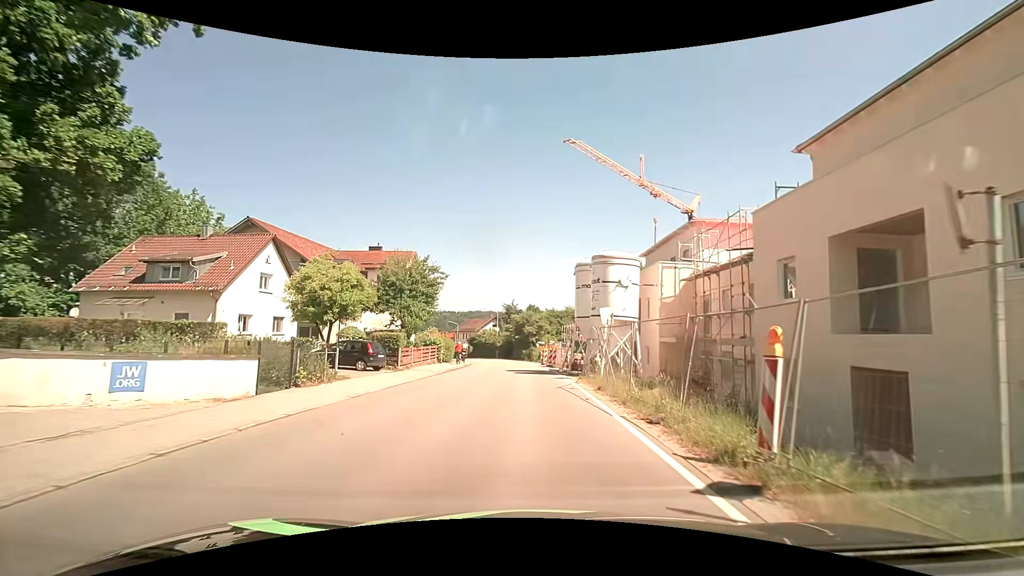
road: tertiary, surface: asphalt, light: Day
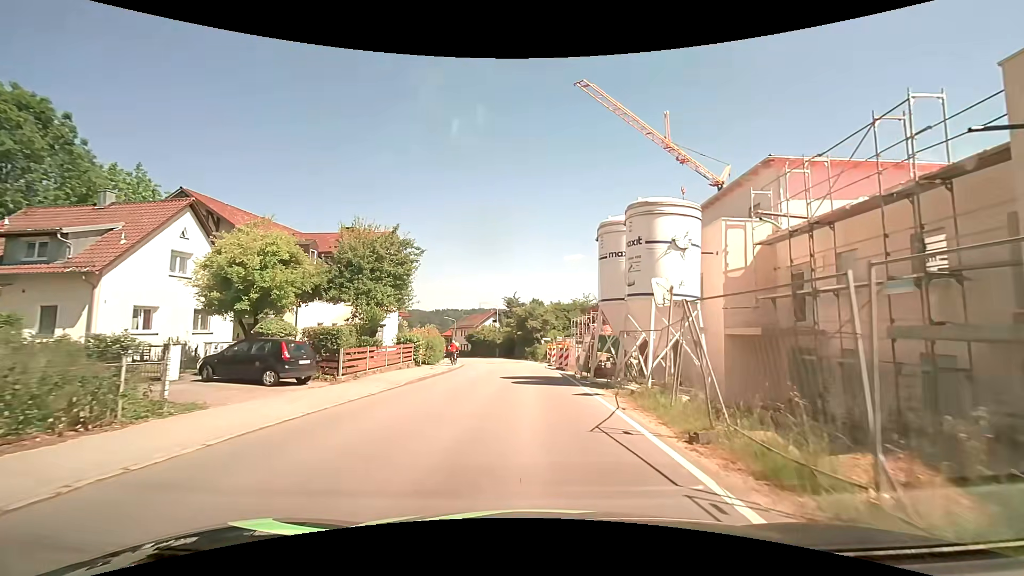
(-0.1, +8.8) m; -1°
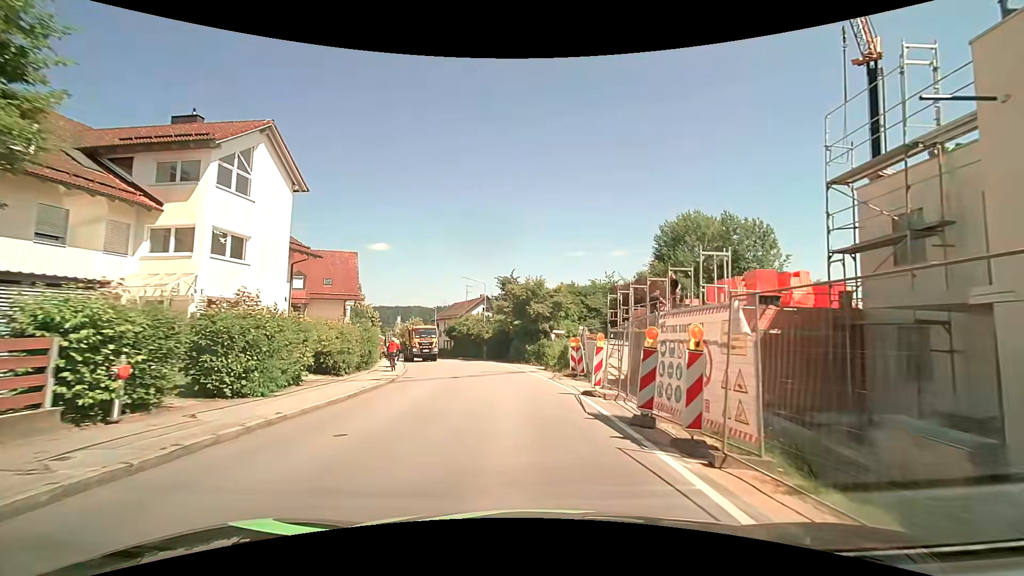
(0.0, +22.5) m; +1°
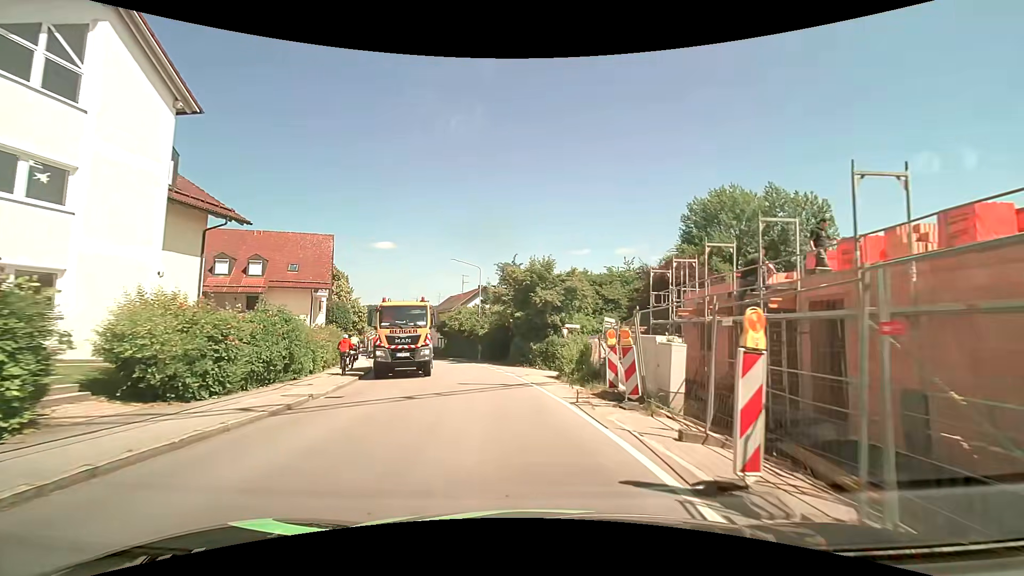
(-0.1, +9.1) m; -1°
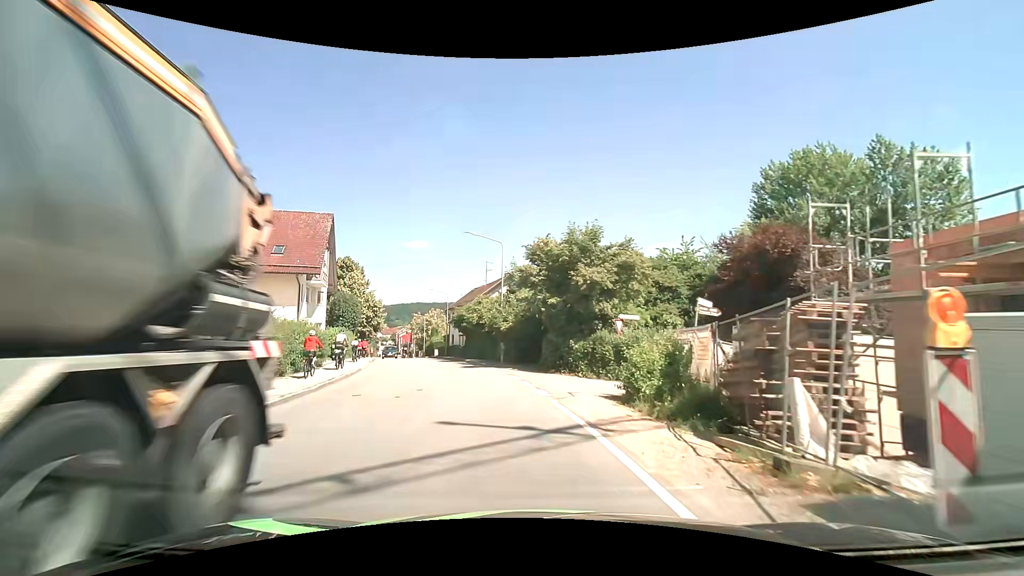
(-0.2, +8.9) m; -4°
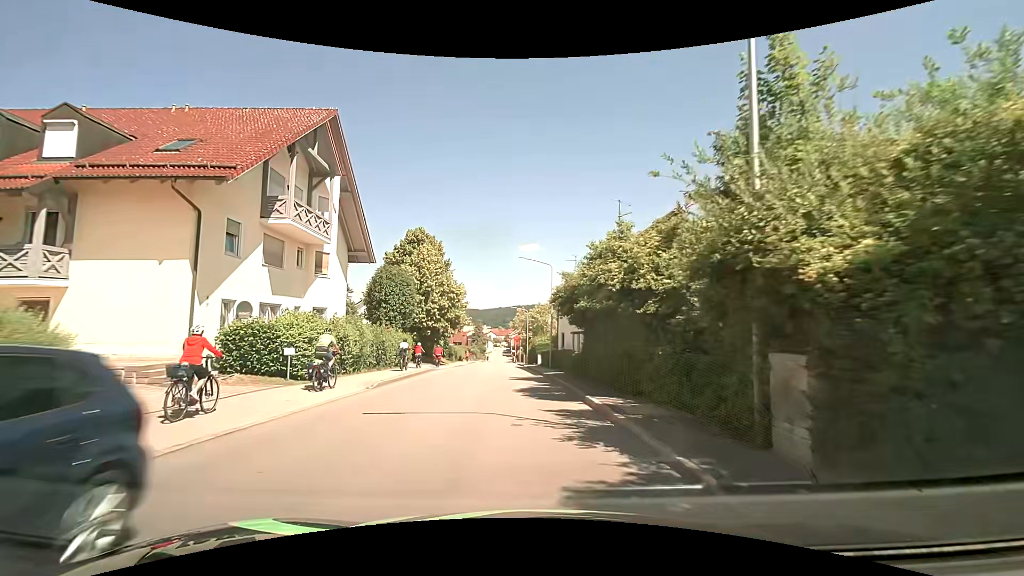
(-2.6, +23.0) m; -13°
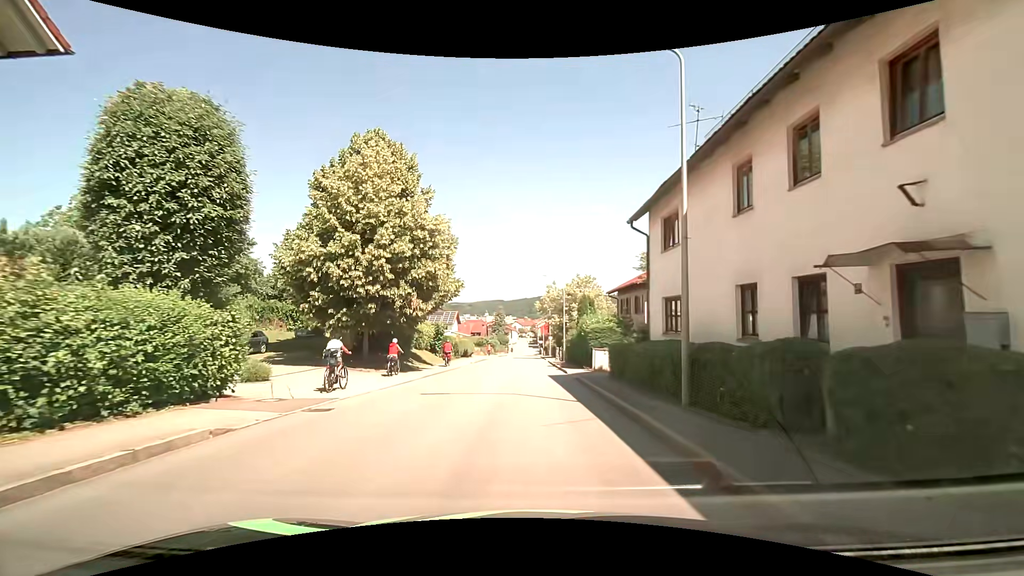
(-1.1, +24.6) m; -3°
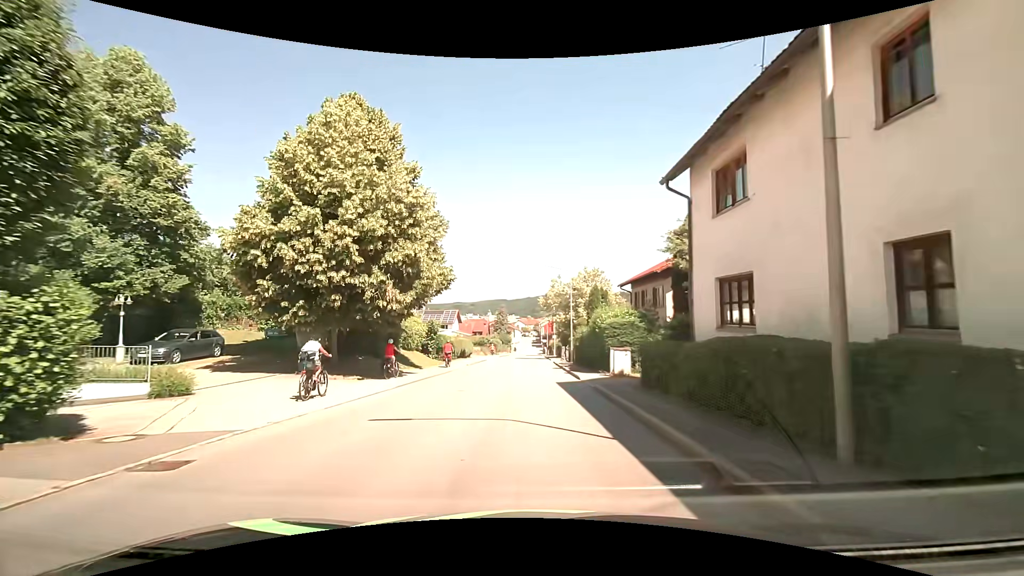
(0.0, +4.7) m; -1°
(0, +10) (0, +20) (0, +30) (0, +40) (0, +50) (0, +60) (0, +70) (0, +80) (0, +90) (0, +100) m
